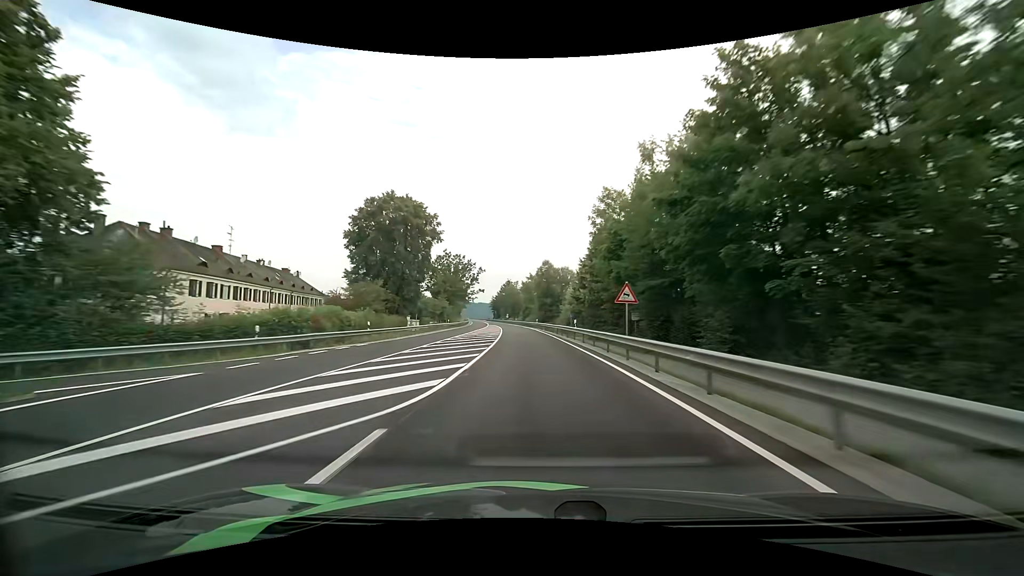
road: primary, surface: asphalt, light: Day
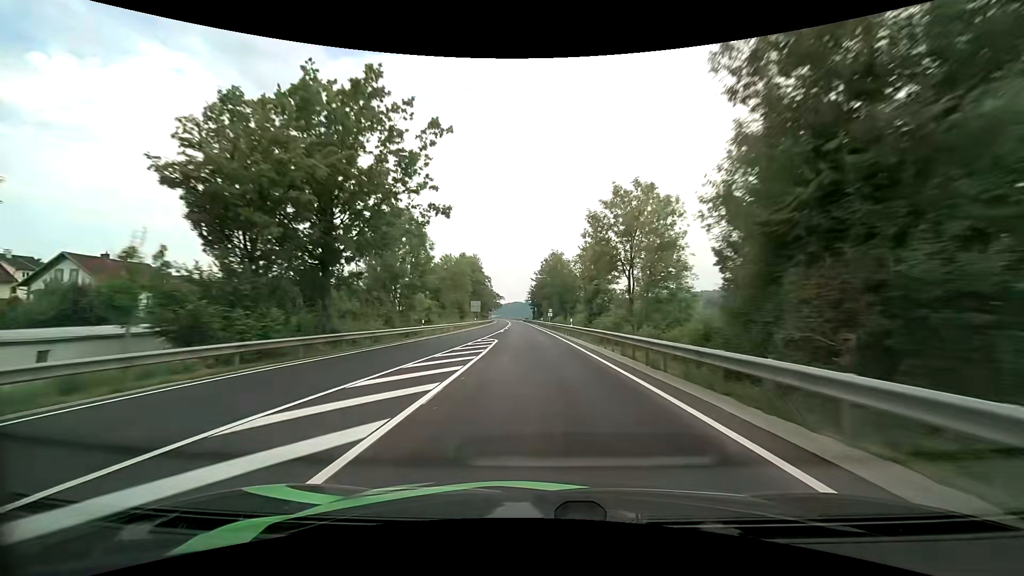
(-4.5, +75.6) m; -6°
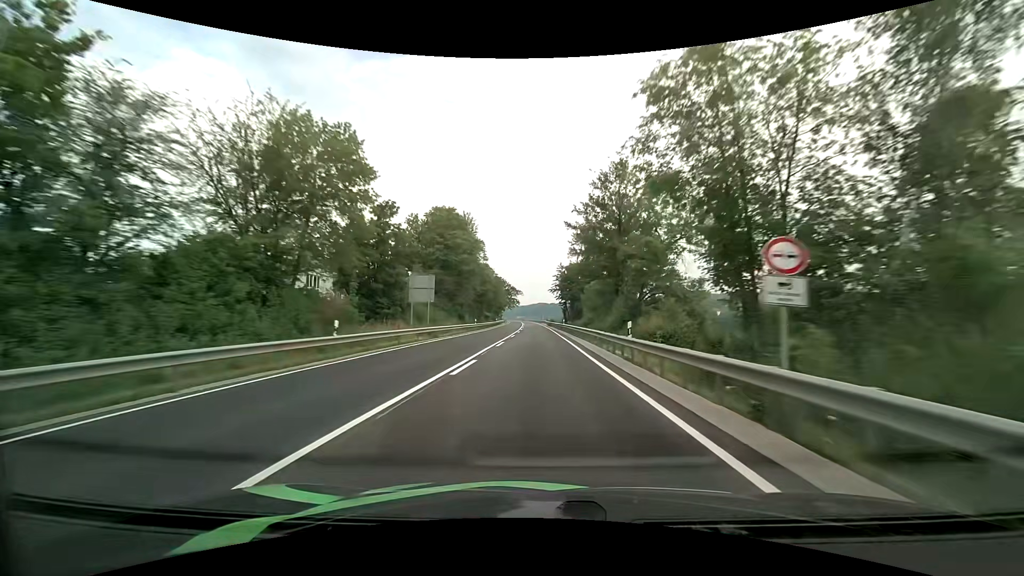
(-1.9, +61.4) m; -3°
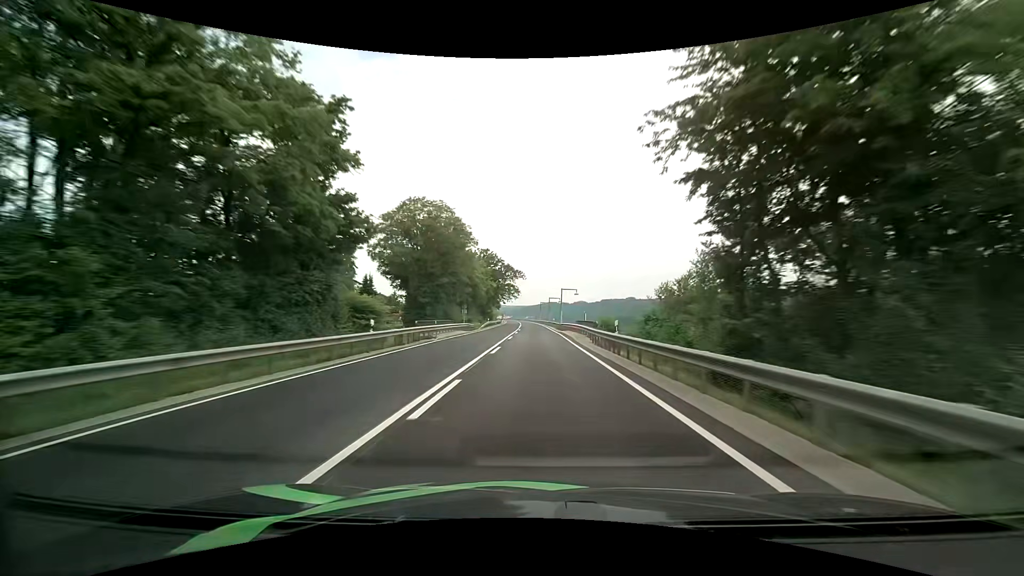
(-0.7, +77.3) m; -1°
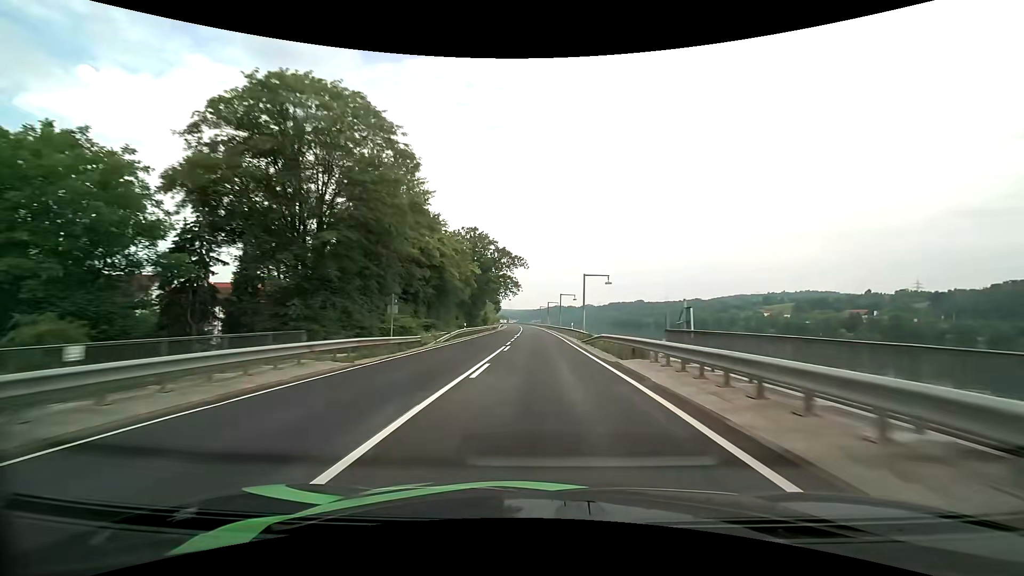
(-0.2, +30.9) m; -1°
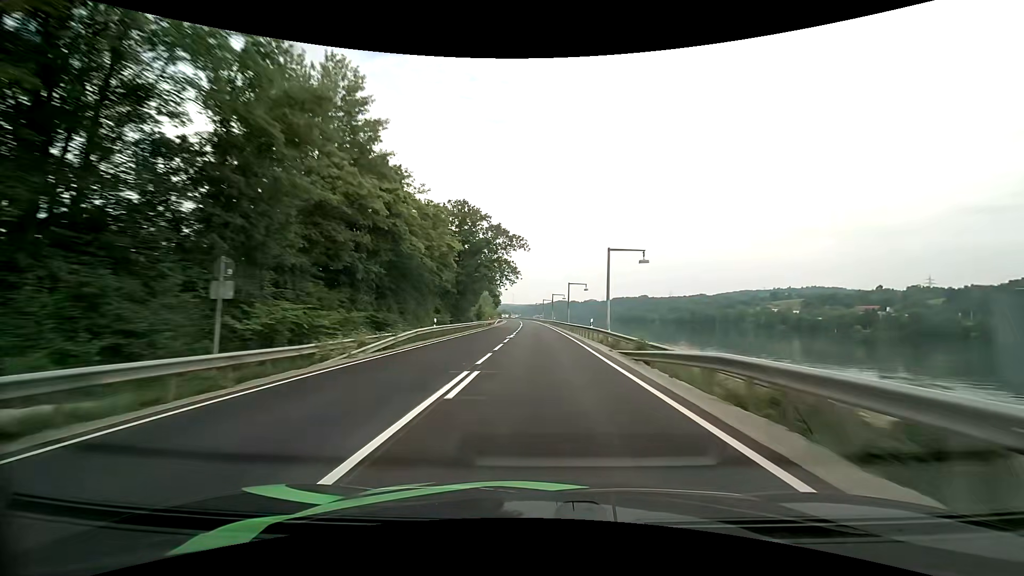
(0.0, +15.4) m; 0°
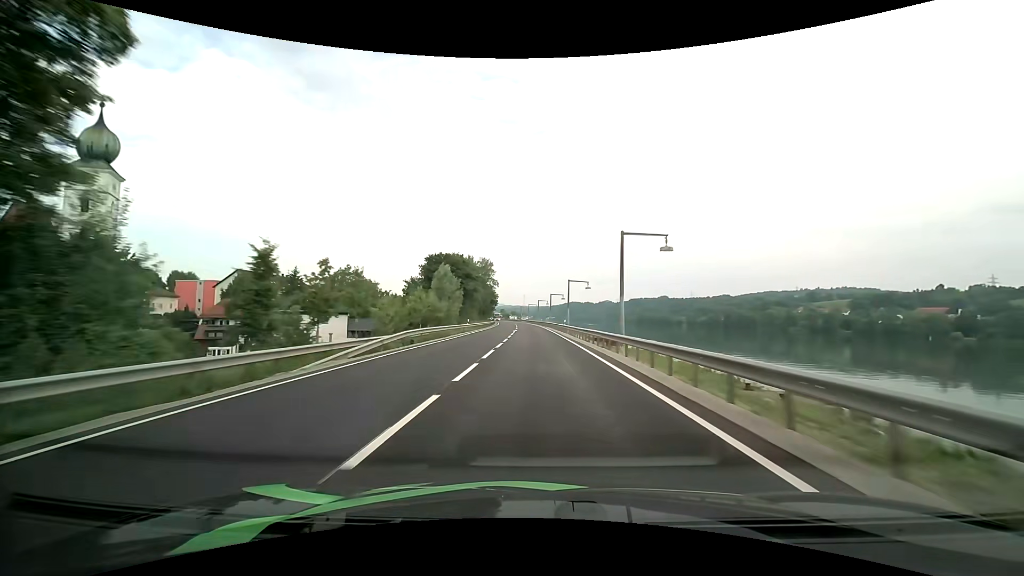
(-1.1, +77.5) m; -2°
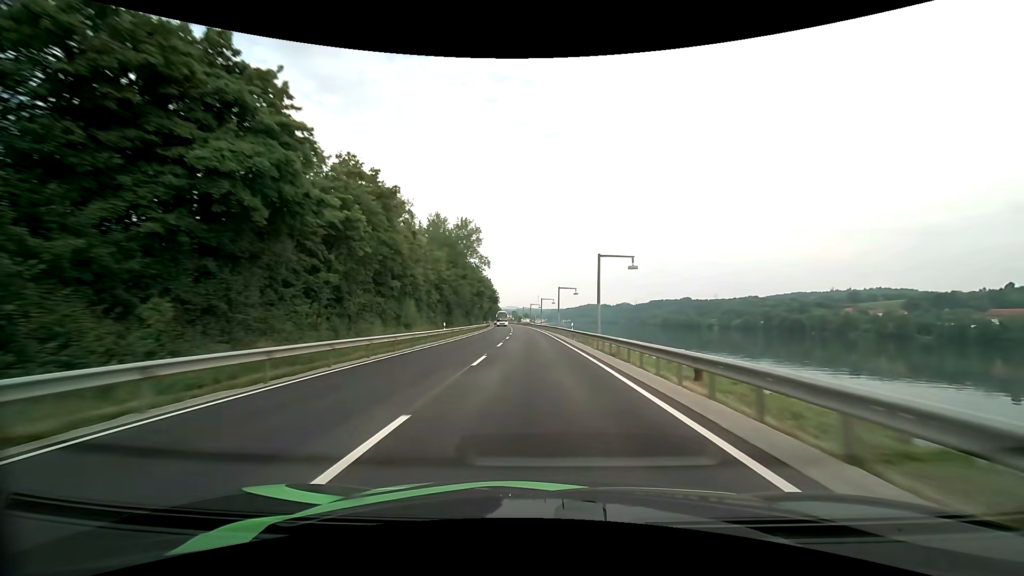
(-0.9, +61.8) m; -2°
(0, +10) (0, +20) (0, +30) (0, +40) (-1, +50) (-1, +60) (-1, +70) (-2, +80) (-3, +90) (-3, +100) m
